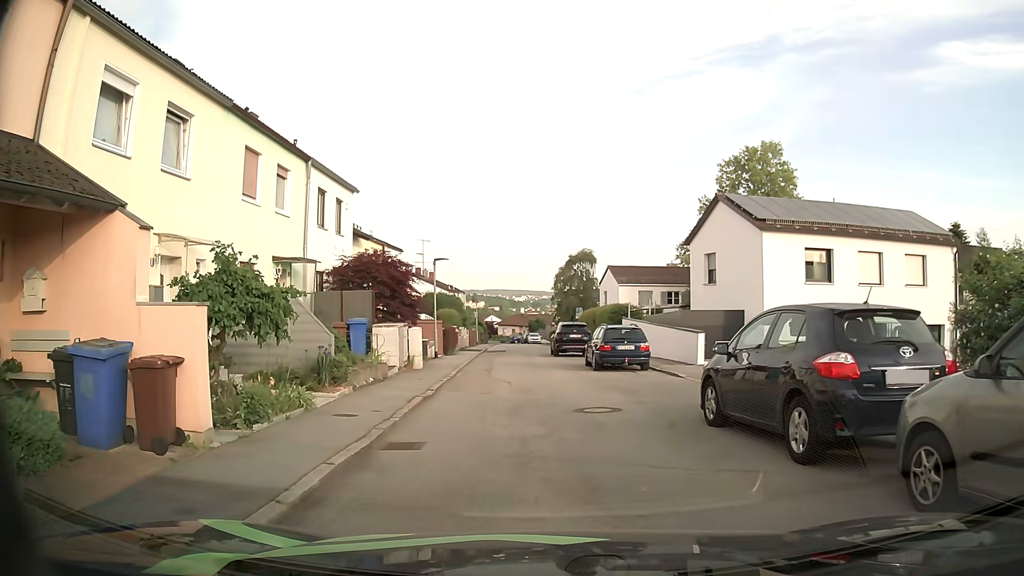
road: residential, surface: asphalt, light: Day
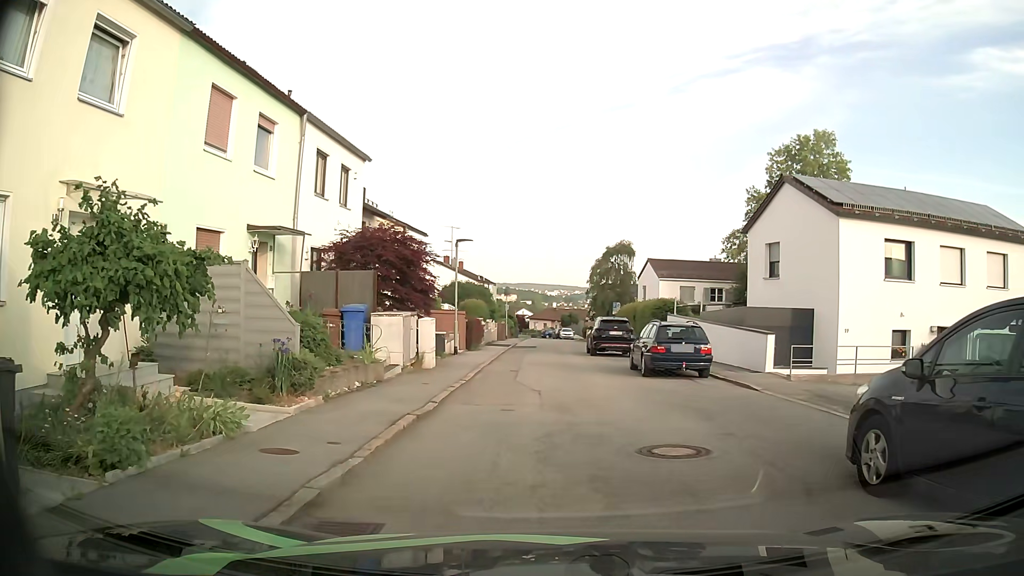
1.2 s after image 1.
(-0.1, +3.7) m; -3°
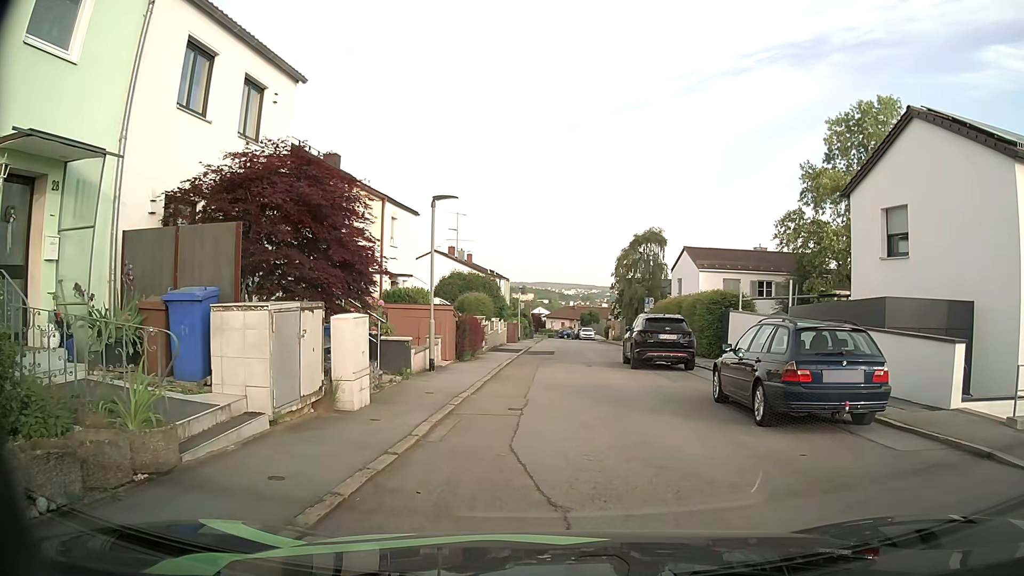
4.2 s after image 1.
(-0.1, +8.3) m; -2°
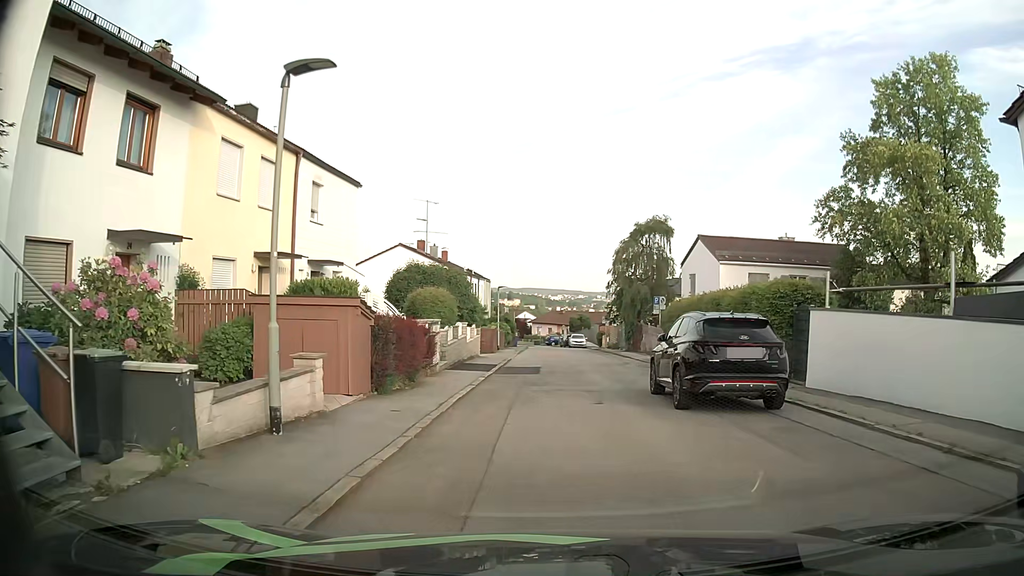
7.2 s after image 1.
(+0.2, +8.9) m; +1°
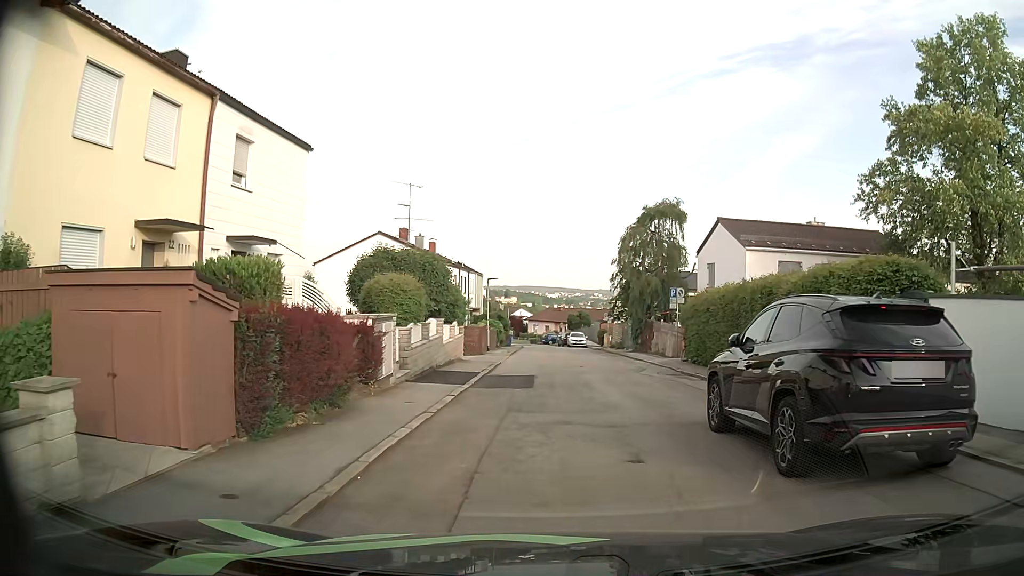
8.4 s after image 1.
(+0.1, +5.5) m; 0°
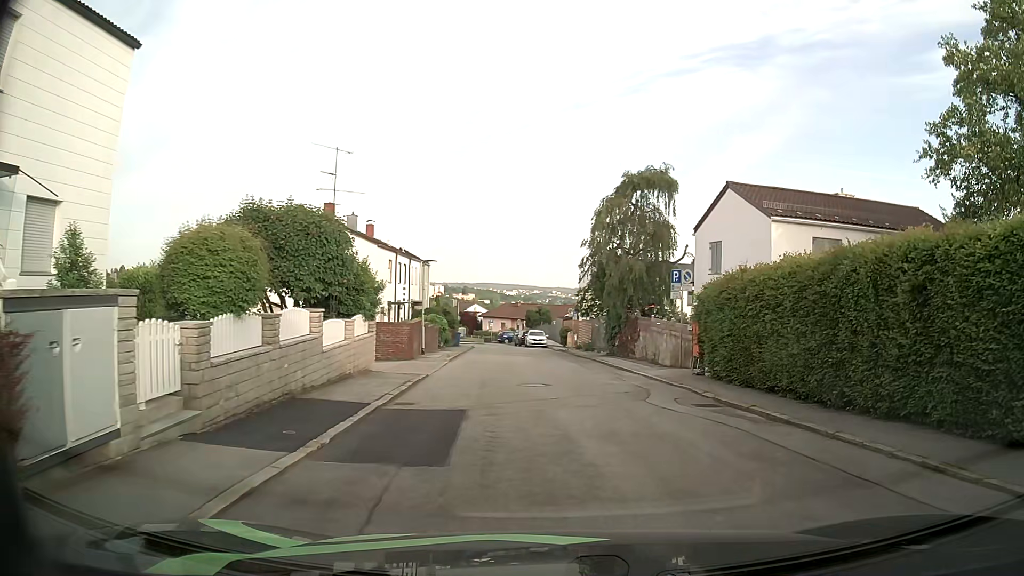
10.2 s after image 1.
(+0.3, +8.6) m; +5°
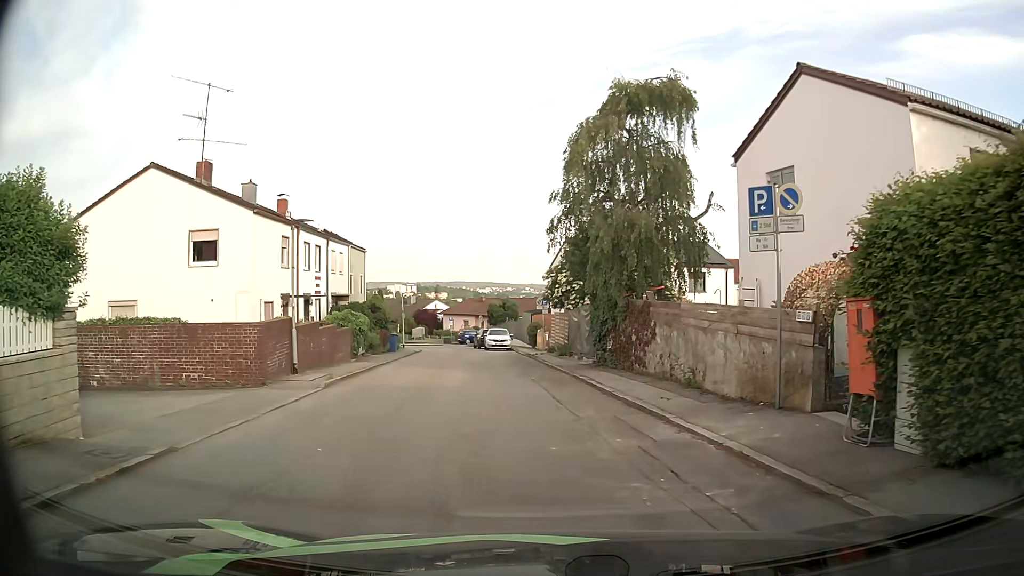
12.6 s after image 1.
(+0.4, +11.8) m; +2°
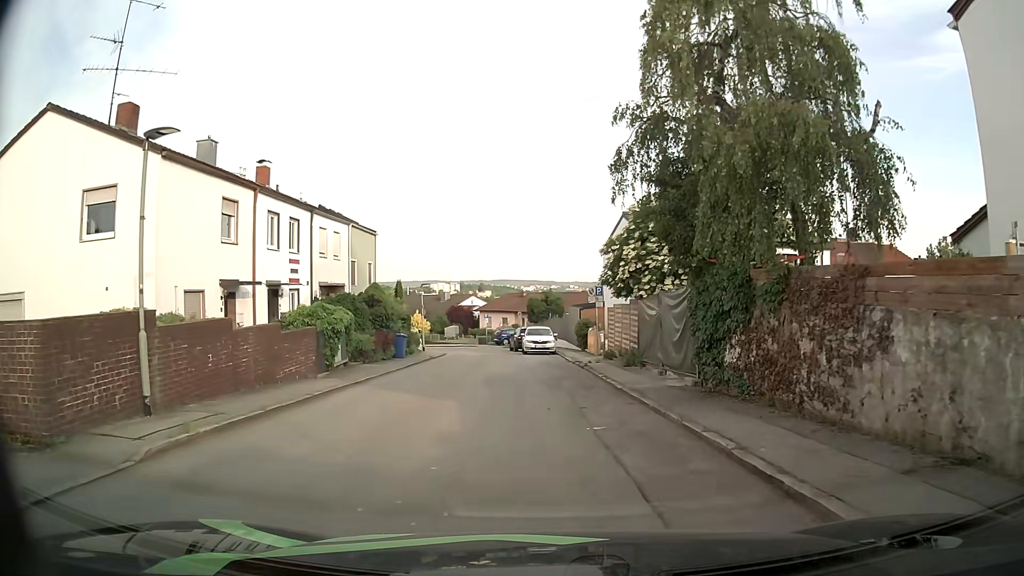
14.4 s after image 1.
(-0.4, +9.2) m; -4°
(0, +10) (-1, +20) (-2, +30) (-3, +40) (-5, +50) (-8, +59) (-12, +68) (-18, +76) (-26, +82) (-34, +88) m
